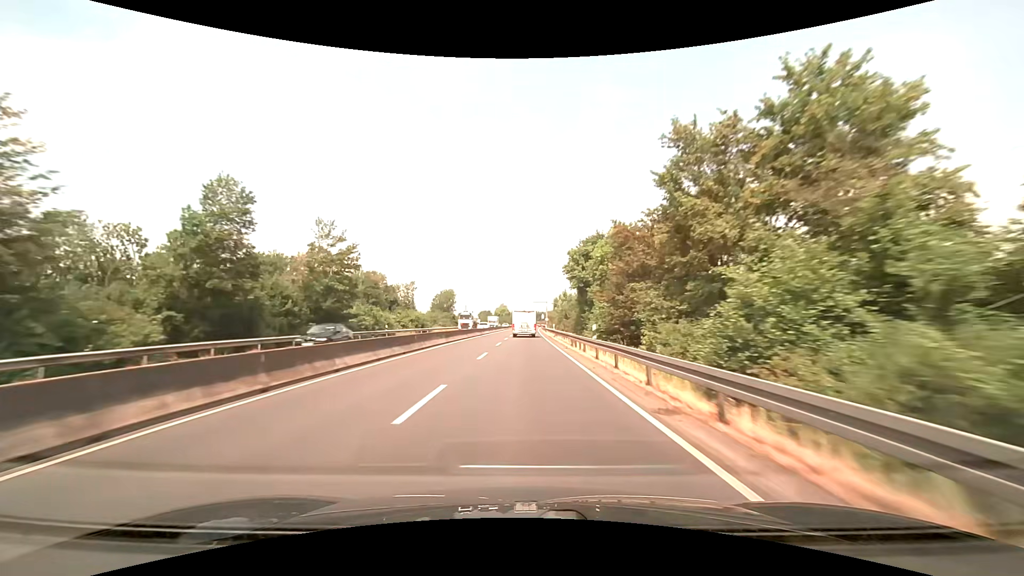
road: trunk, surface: asphalt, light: Day
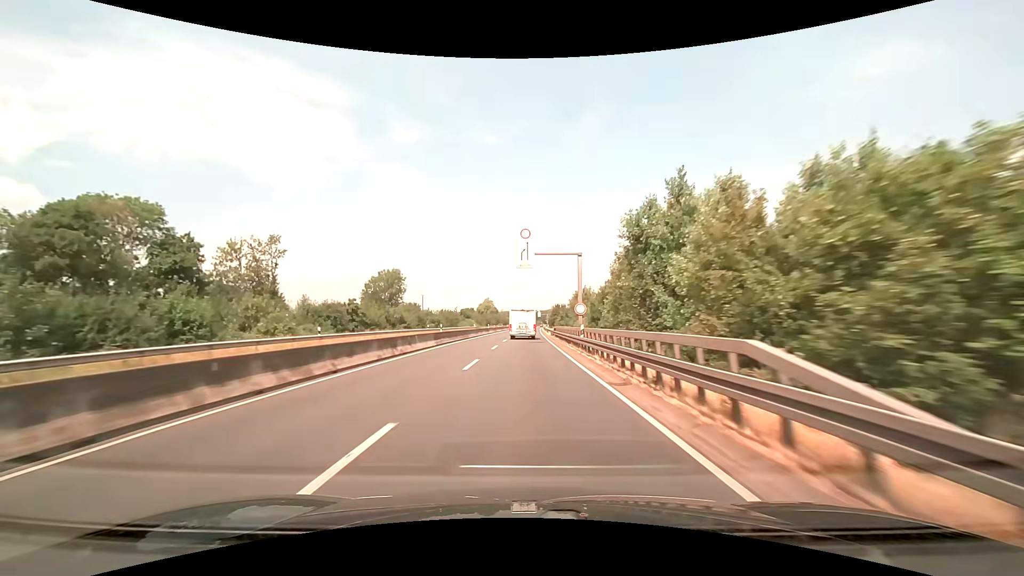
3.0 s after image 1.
(+0.9, +76.1) m; +1°
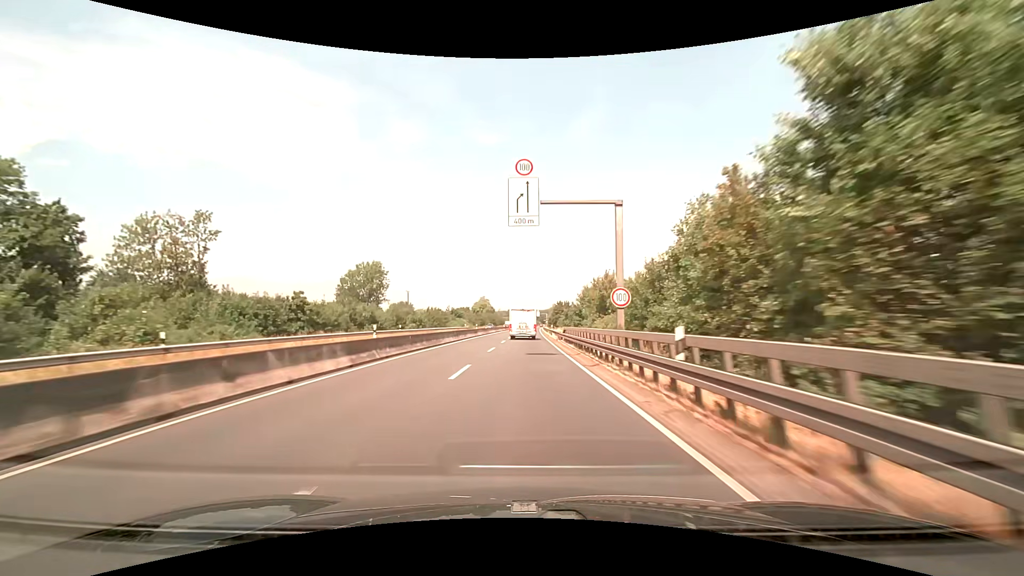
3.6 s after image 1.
(+0.1, +14.7) m; 0°
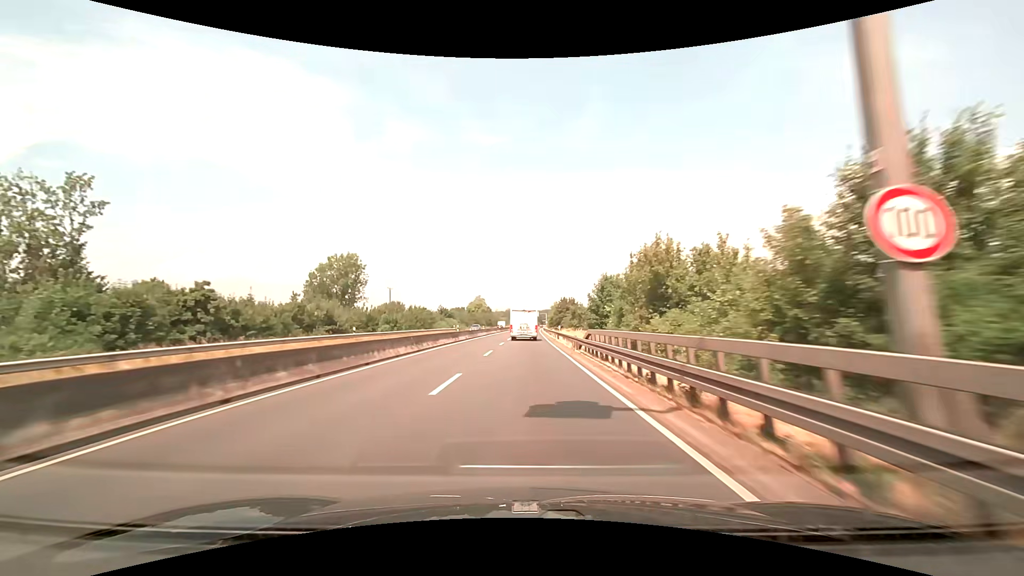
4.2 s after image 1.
(0.0, +14.5) m; 0°
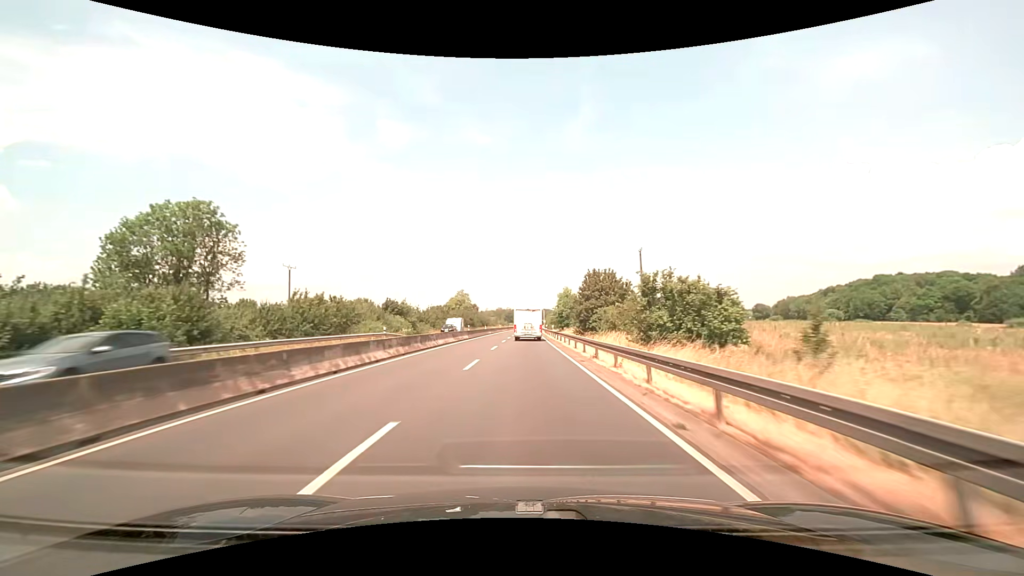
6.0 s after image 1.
(+0.3, +42.8) m; +1°
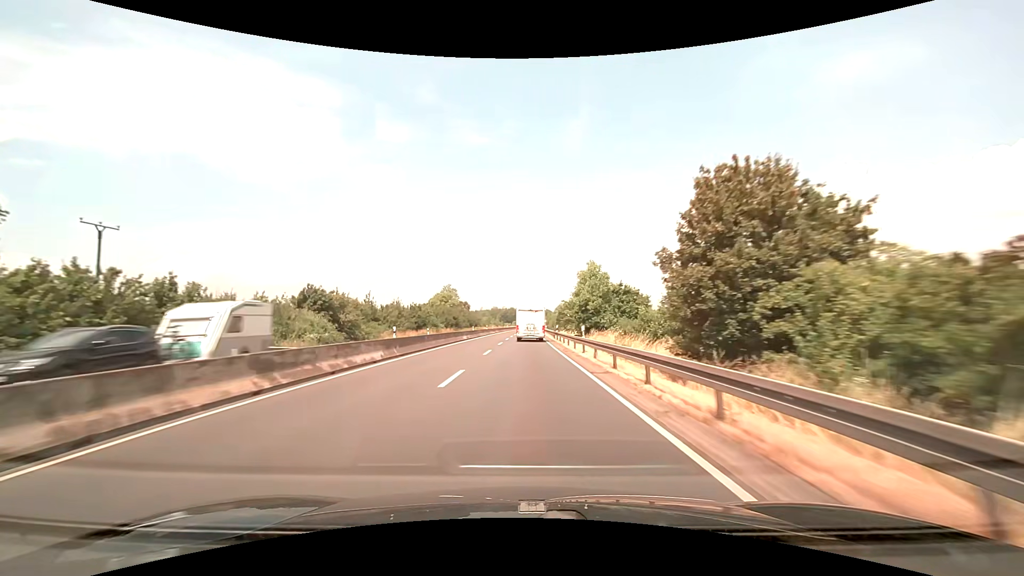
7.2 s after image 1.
(+0.1, +28.1) m; 0°
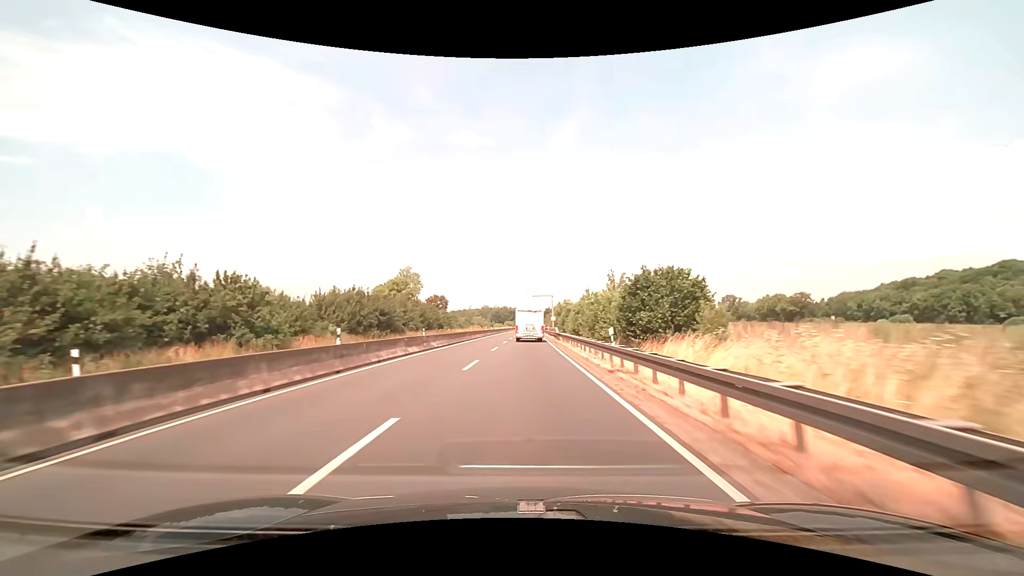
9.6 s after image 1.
(+0.3, +55.8) m; 0°
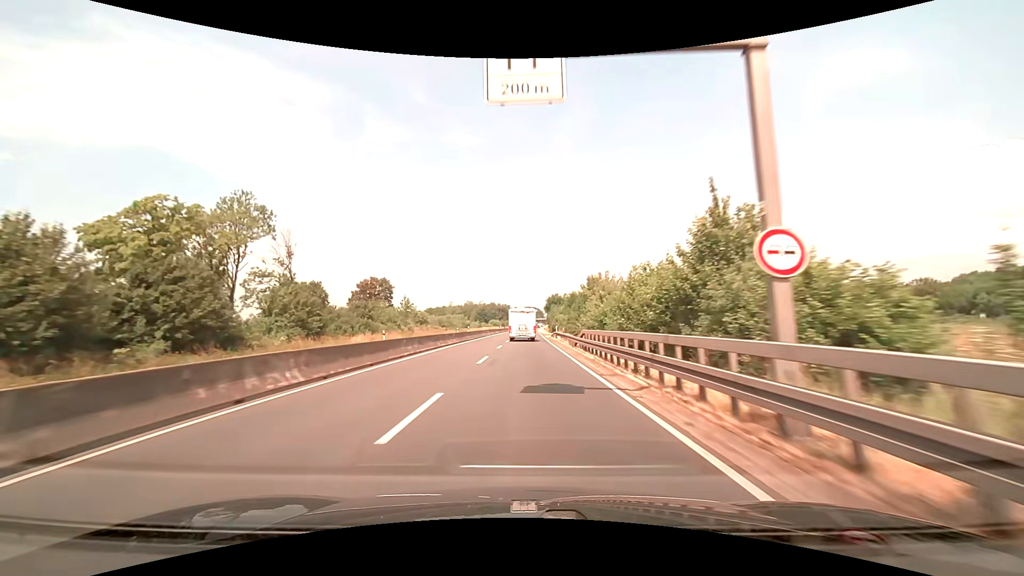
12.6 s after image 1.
(+0.7, +69.7) m; +1°
(0, +10) (0, +20) (0, +30) (0, +40) (0, +50) (0, +60) (+1, +70) (+1, +80) (+1, +90) (+1, +100) m
